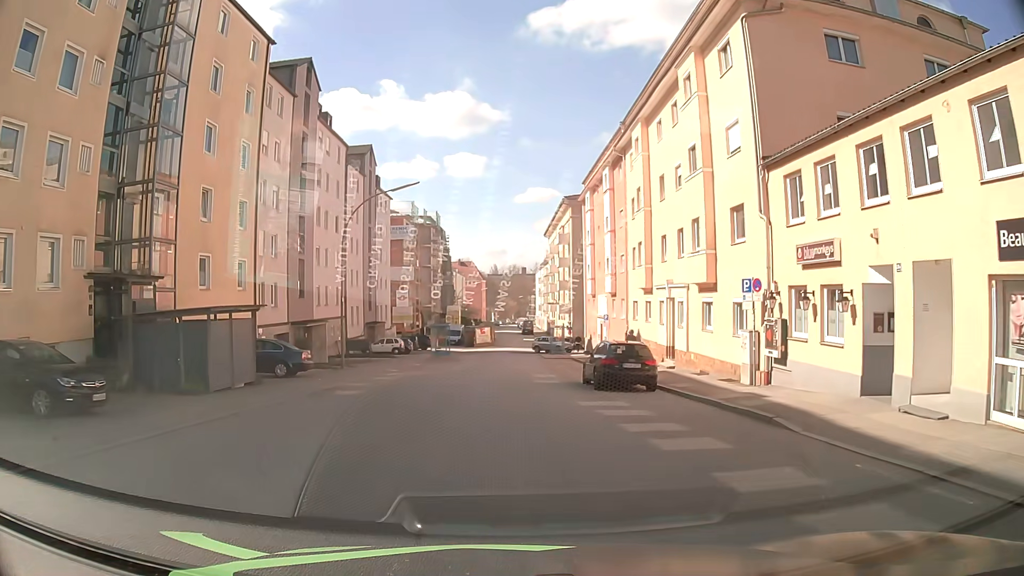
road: tertiary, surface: asphalt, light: Day
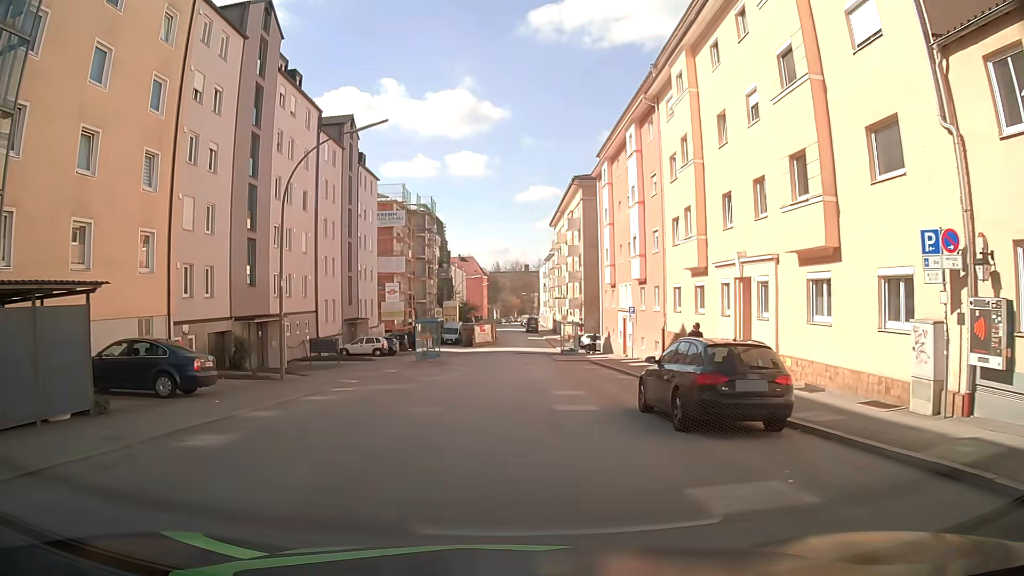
(-0.1, +9.2) m; 0°
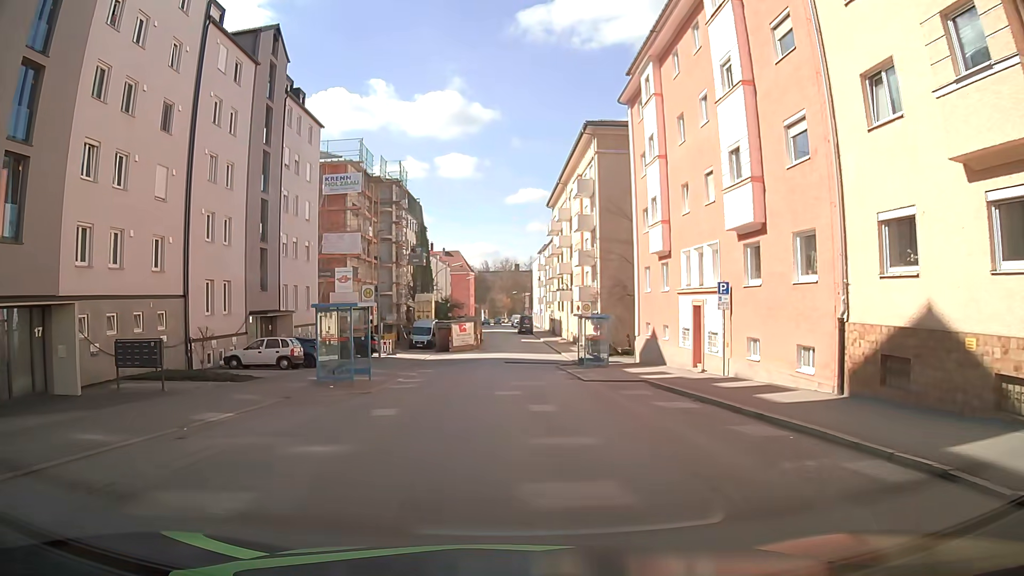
(0.0, +18.5) m; 0°
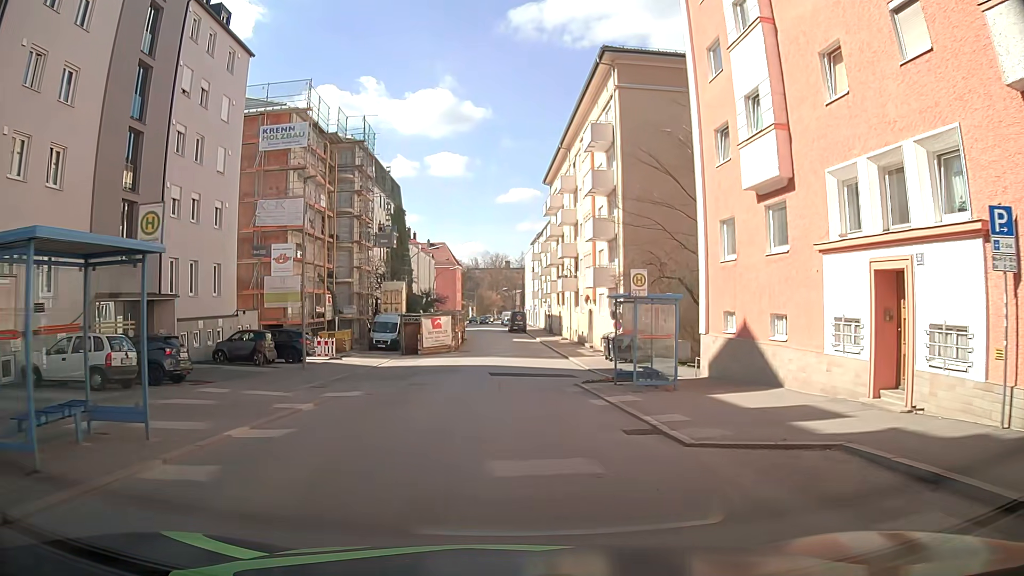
(+0.3, +13.8) m; +1°
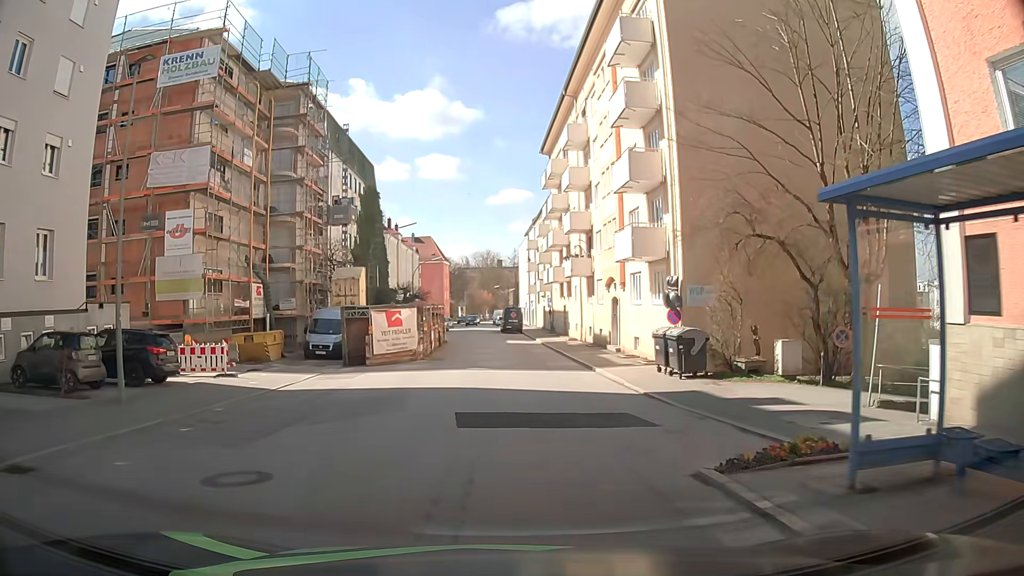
(+0.3, +13.8) m; +1°
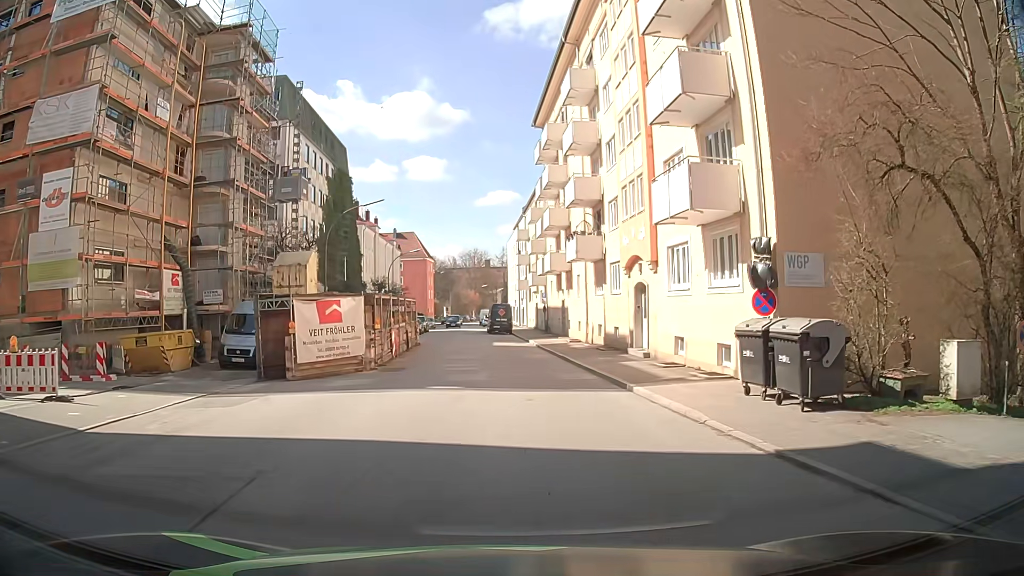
(+0.2, +9.1) m; +3°
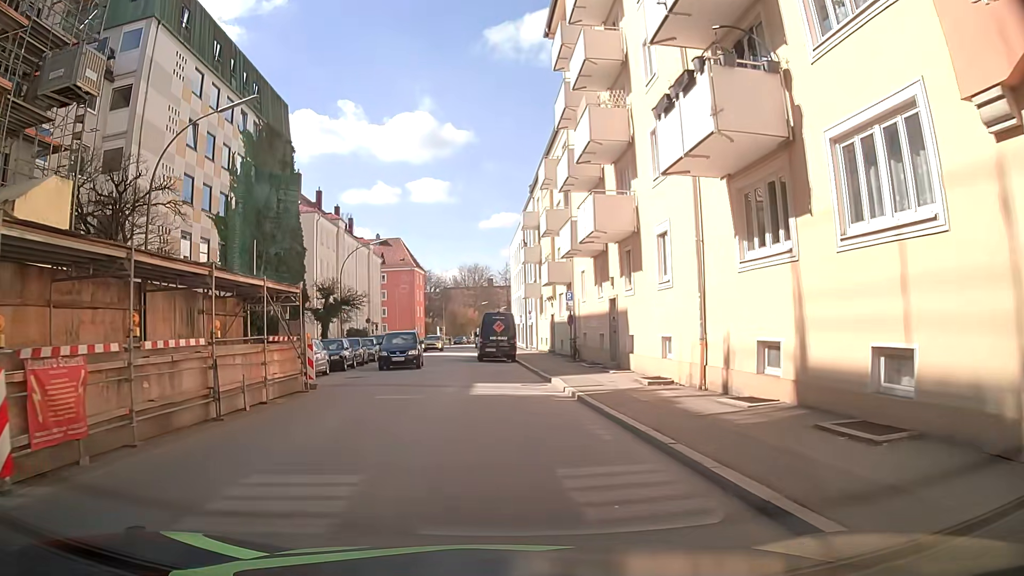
(0.0, +21.9) m; -1°
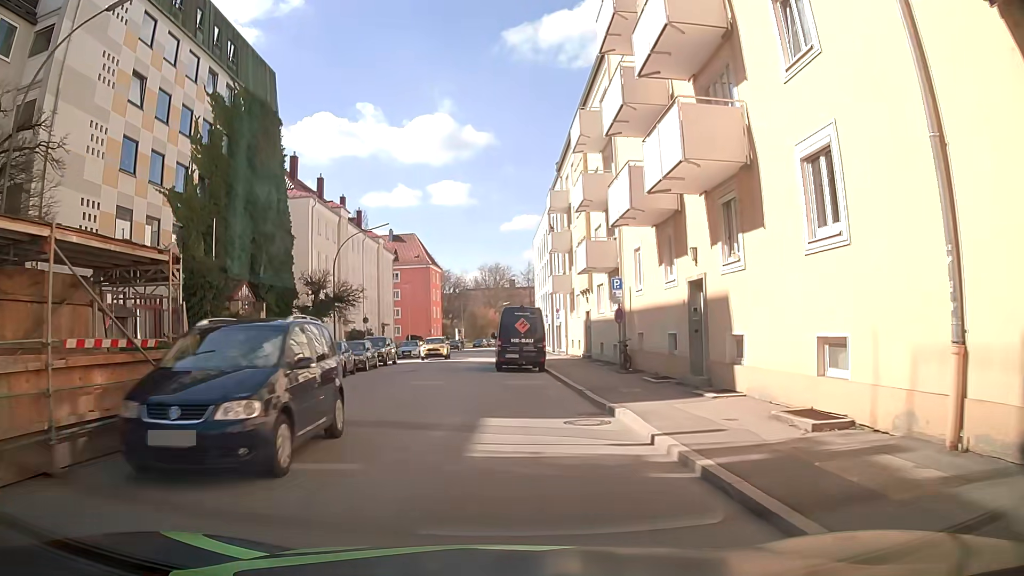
(-0.1, +8.3) m; -2°
(0, +10) (-1, +20) (-1, +30) (-2, +40) (-2, +50) (-2, +60) (-3, +70) (-3, +80) (-2, +90) (-1, +100) m
